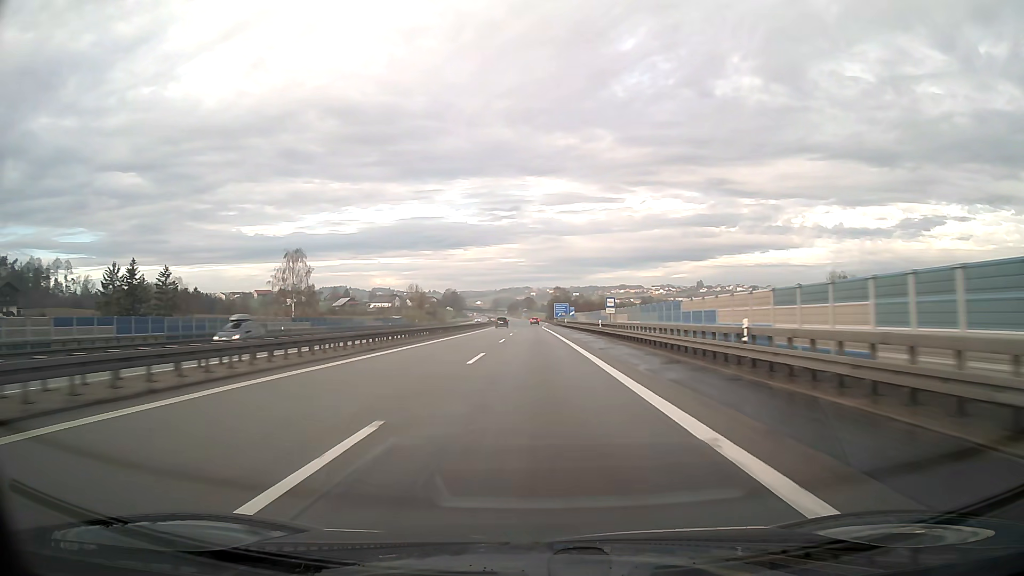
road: motorway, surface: asphalt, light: Day
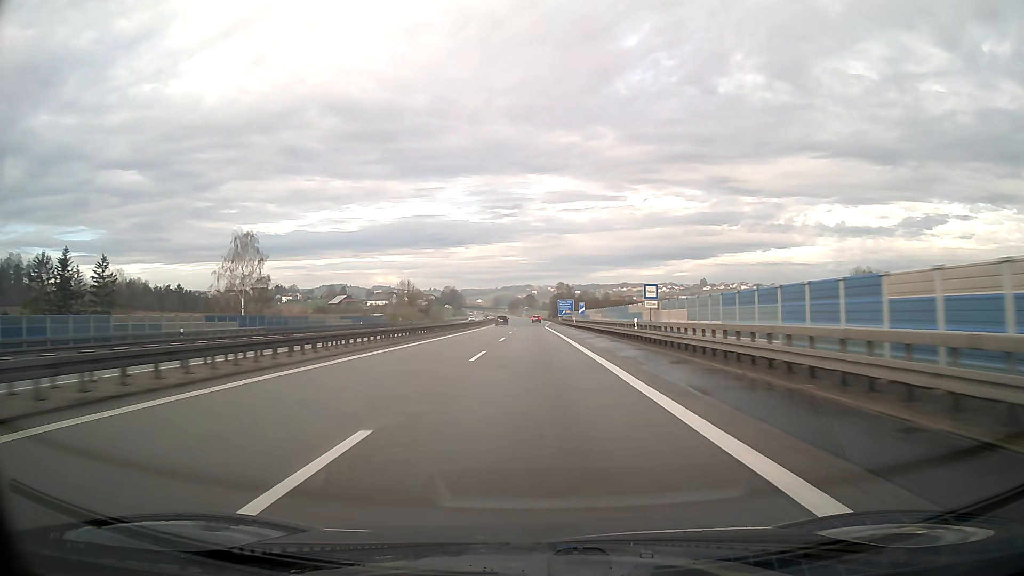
(0.0, +18.5) m; 0°
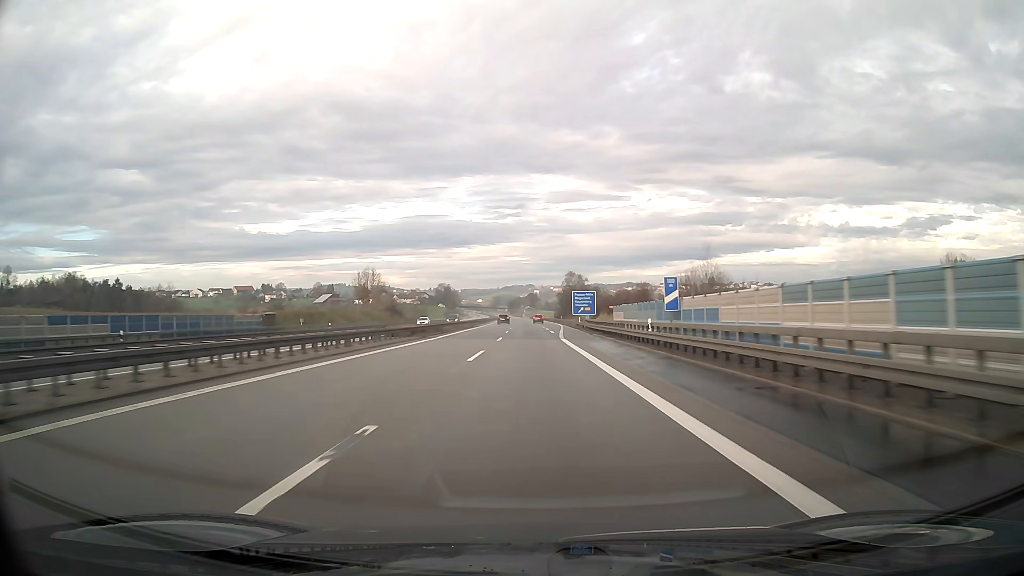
(-0.1, +54.1) m; 0°
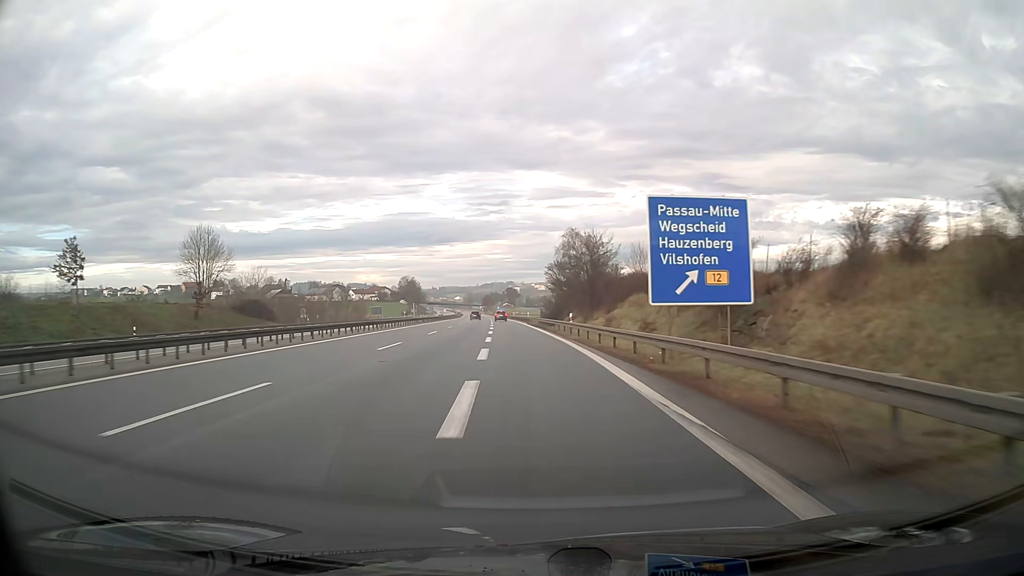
(+1.7, +85.4) m; +1°
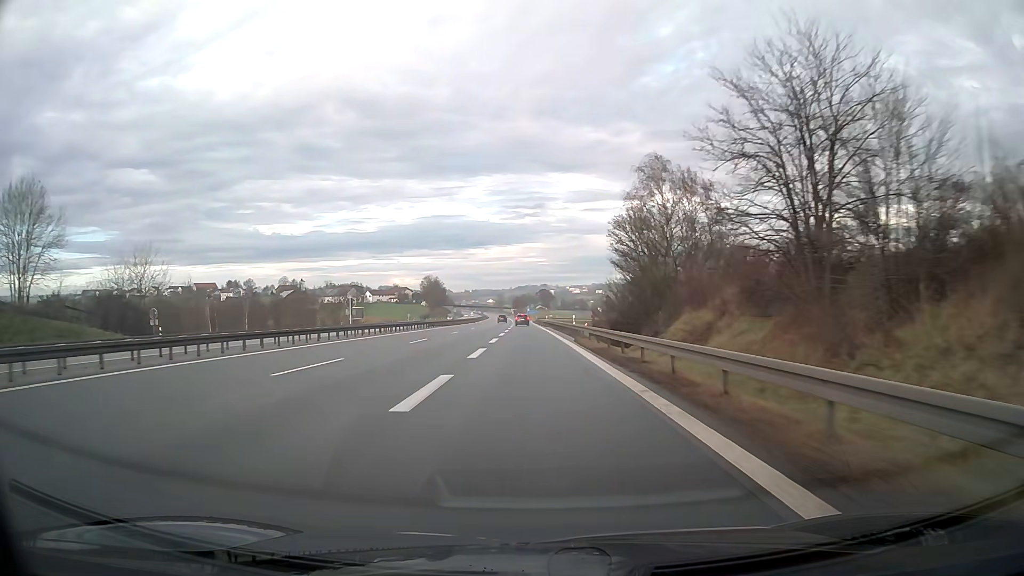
(-1.0, +46.1) m; -3°
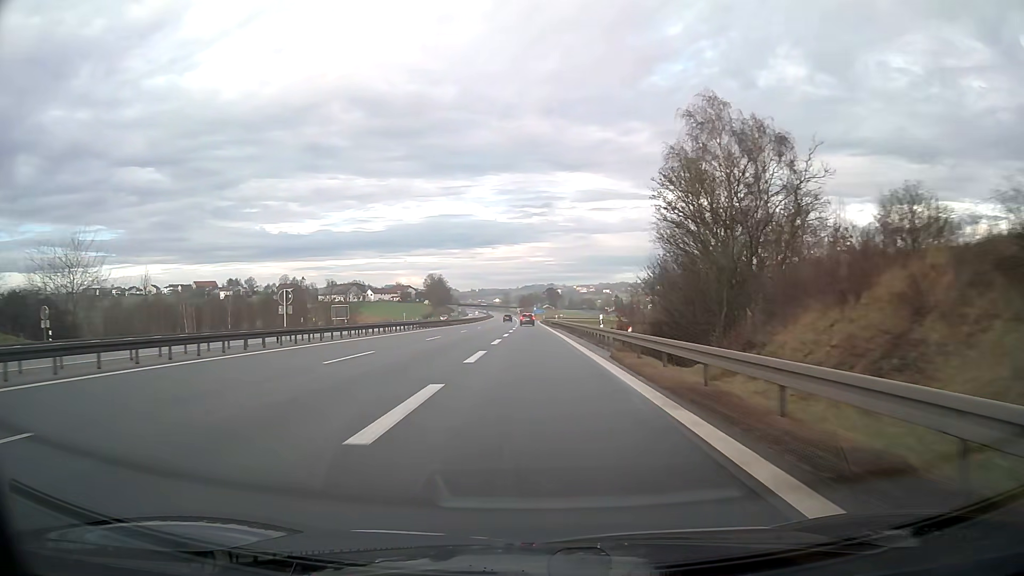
(-0.1, +14.3) m; -1°
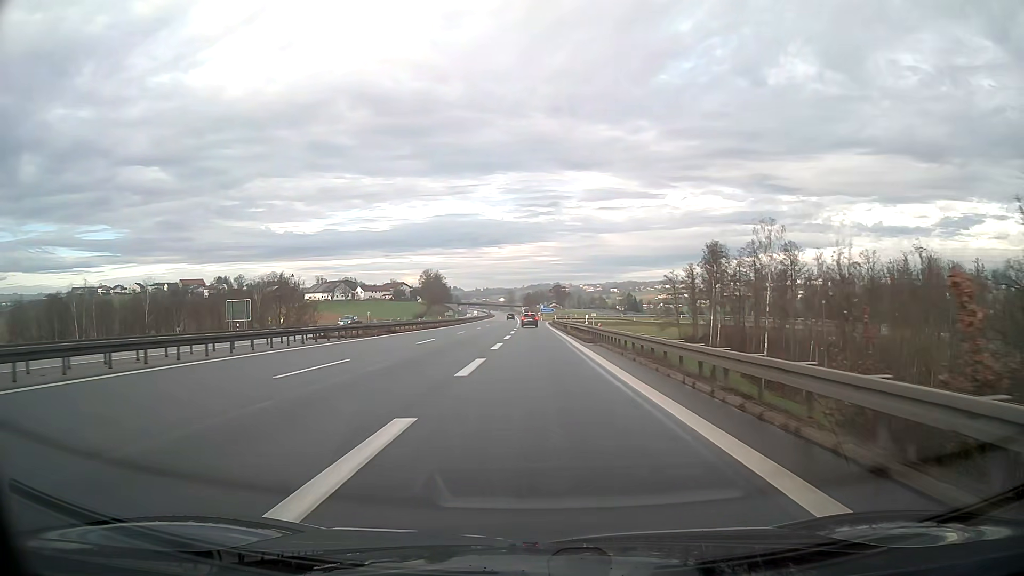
(-0.2, +39.8) m; 0°
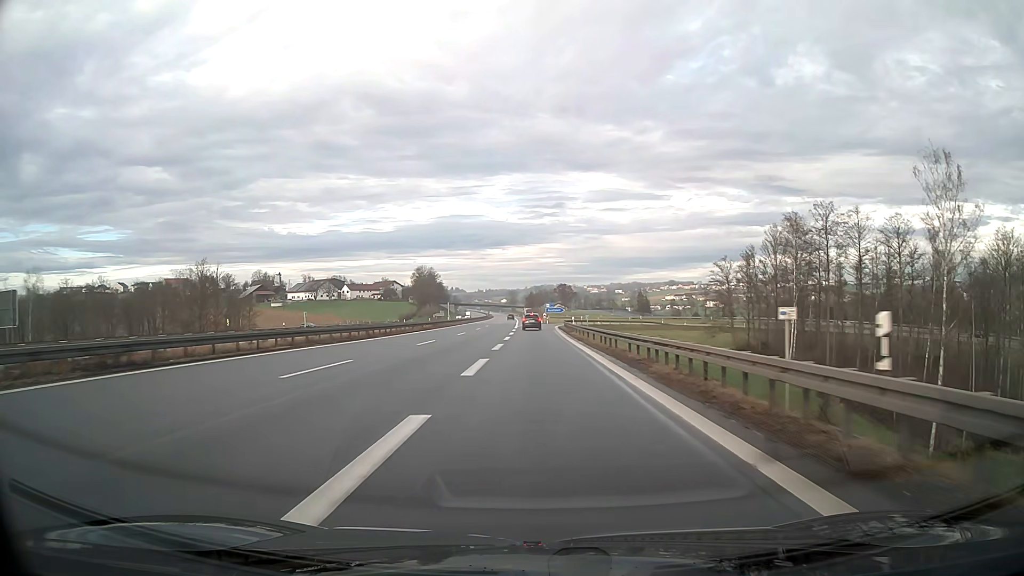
(-0.1, +35.6) m; 0°
